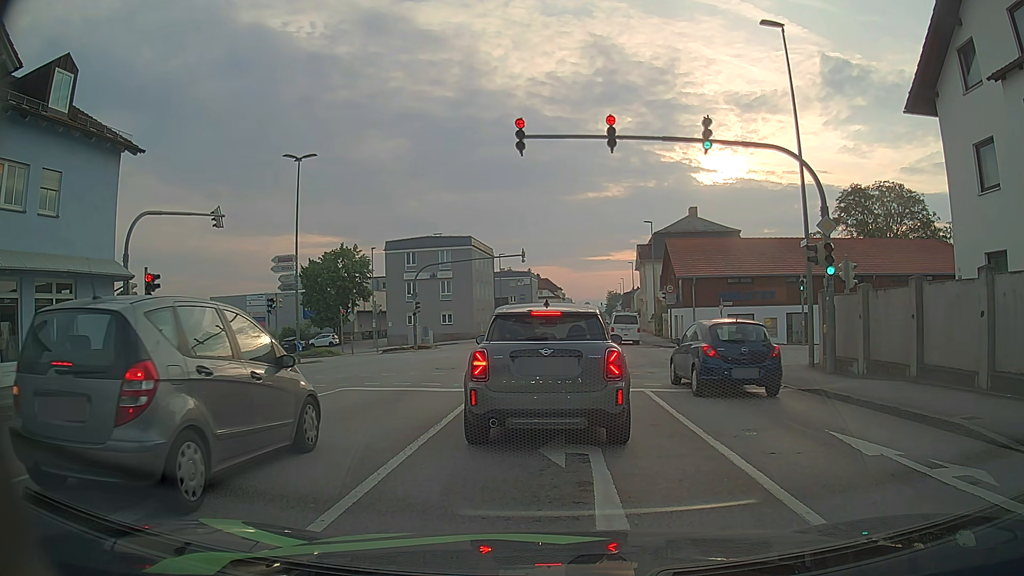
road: tertiary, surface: asphalt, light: Day
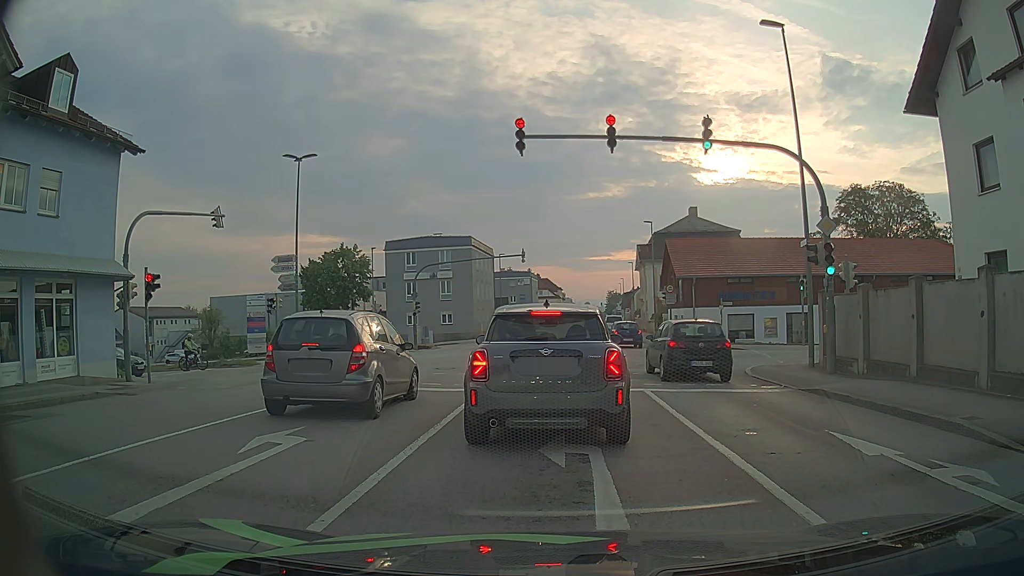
(0.0, 0.0) m; 0°
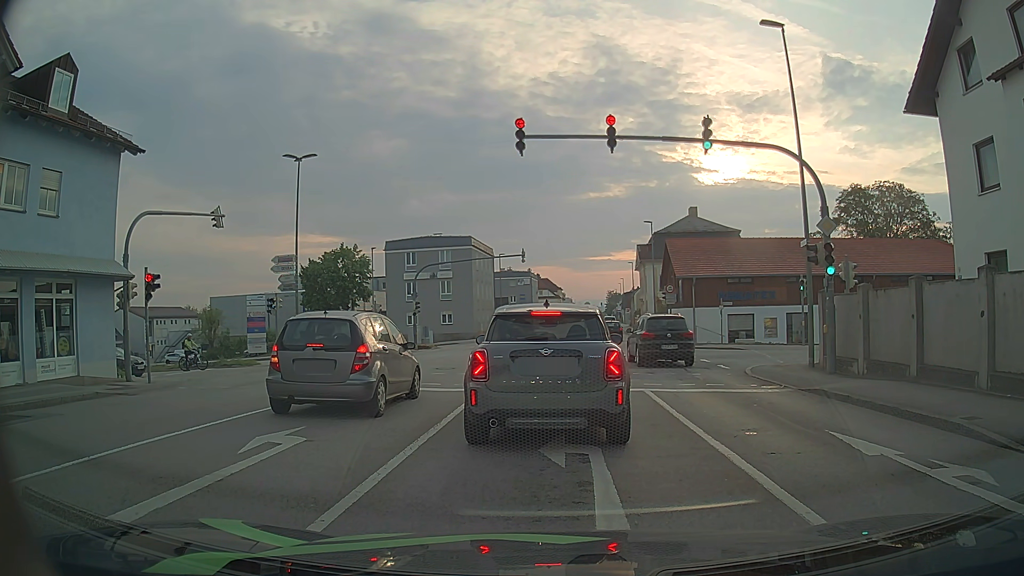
(0.0, 0.0) m; 0°
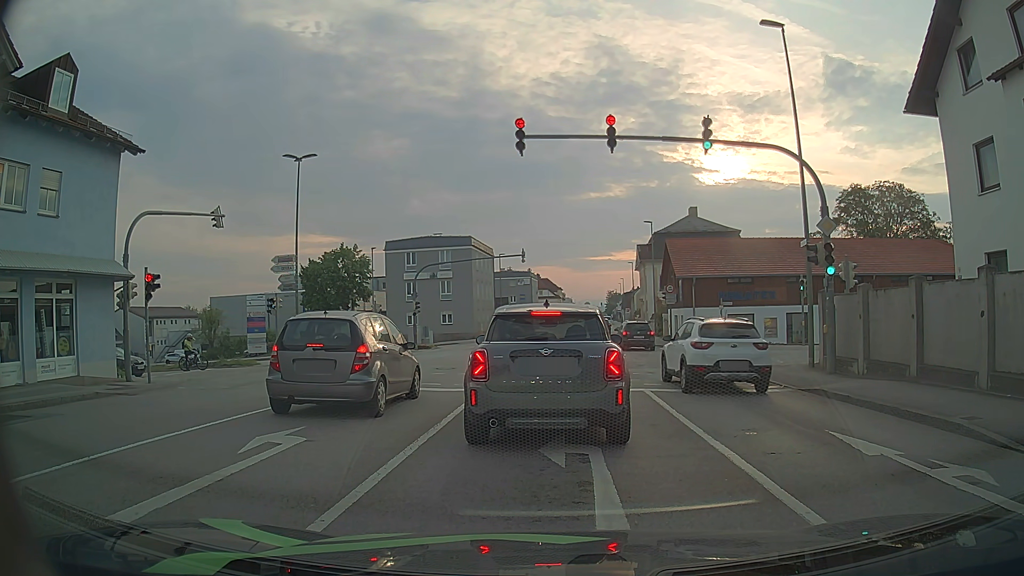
(0.0, 0.0) m; 0°
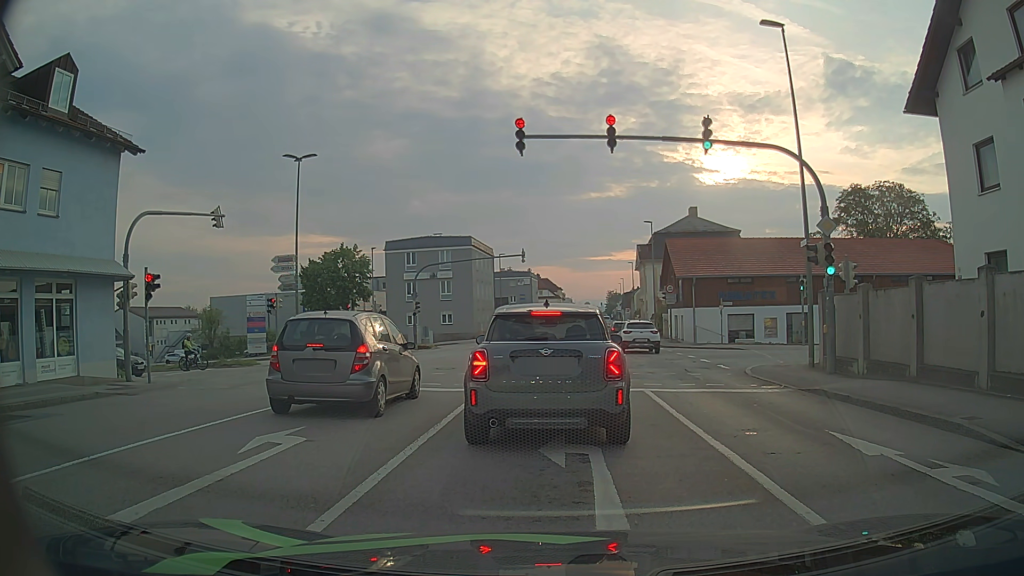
(0.0, 0.0) m; 0°
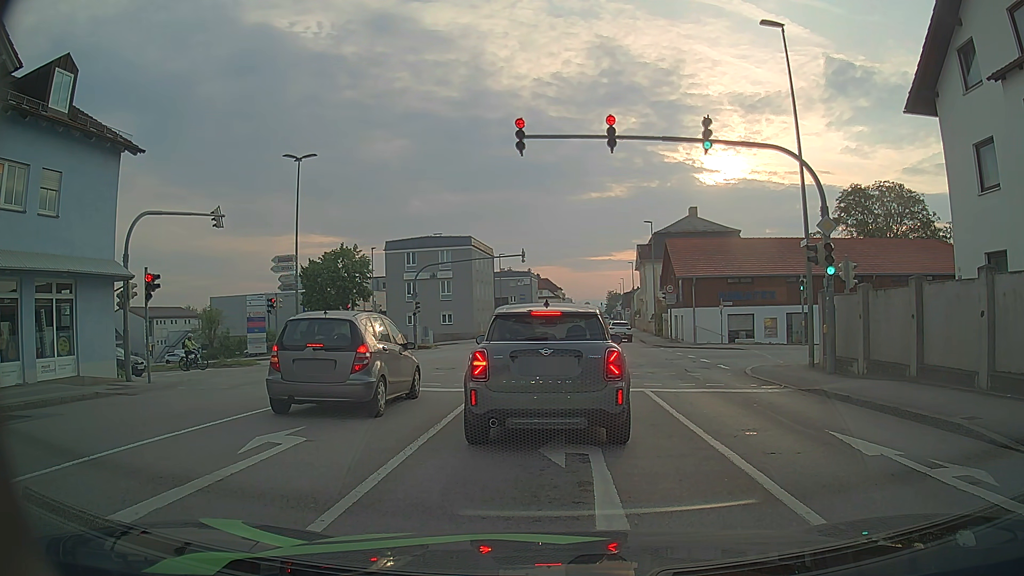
(0.0, 0.0) m; 0°
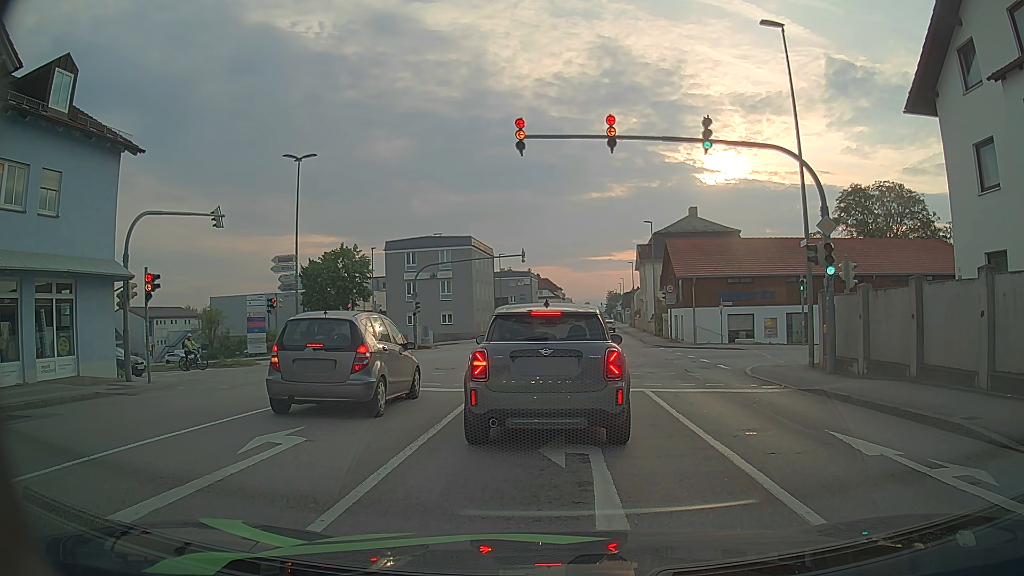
(0.0, 0.0) m; 0°
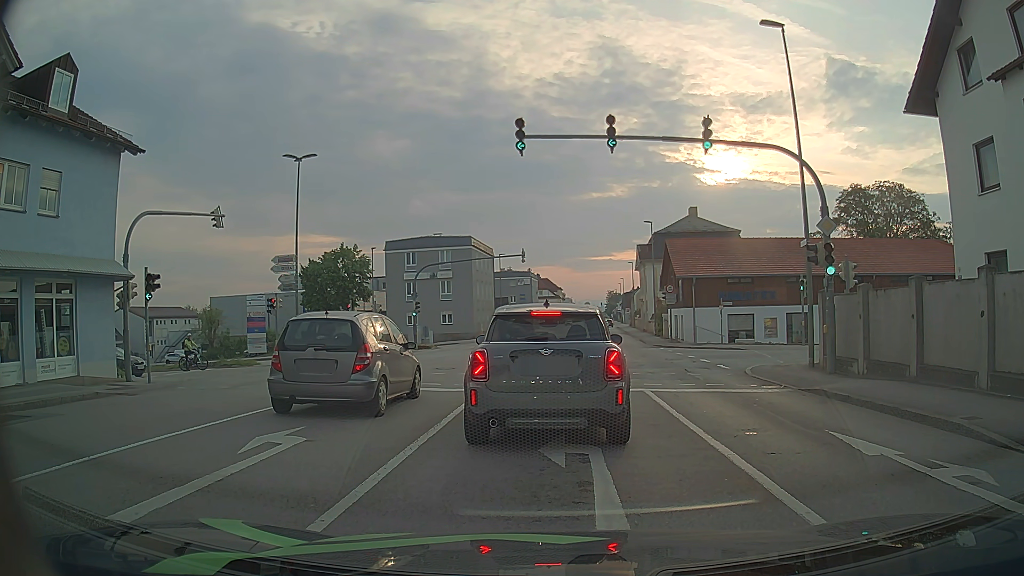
(0.0, 0.0) m; 0°
(0, +10) (0, +20) (-1, +30) (-7, +38) (-17, +40) (-27, +40) (-37, +39) (-47, +39) (-57, +39) (-67, +39) m
